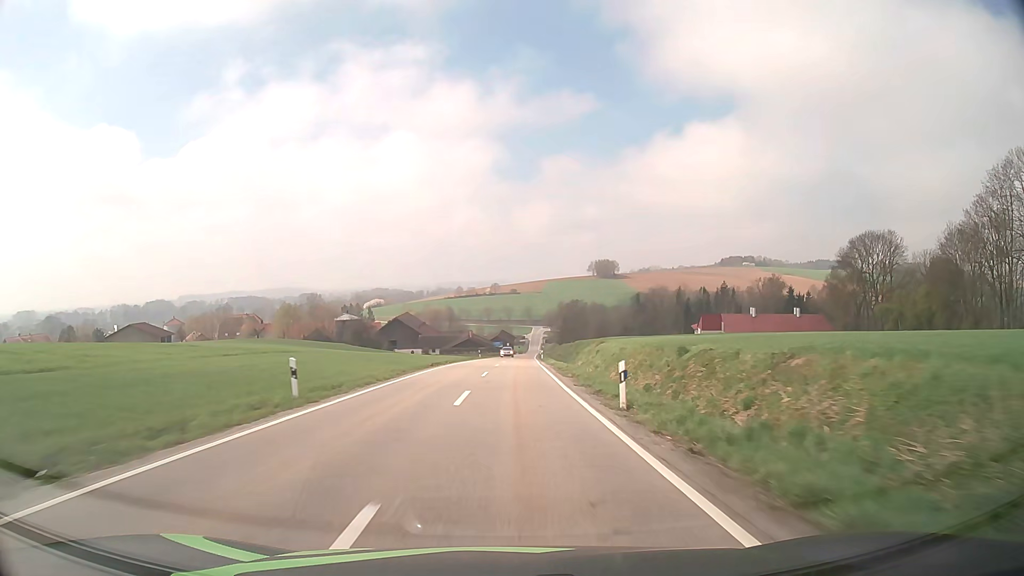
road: tertiary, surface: asphalt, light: Day
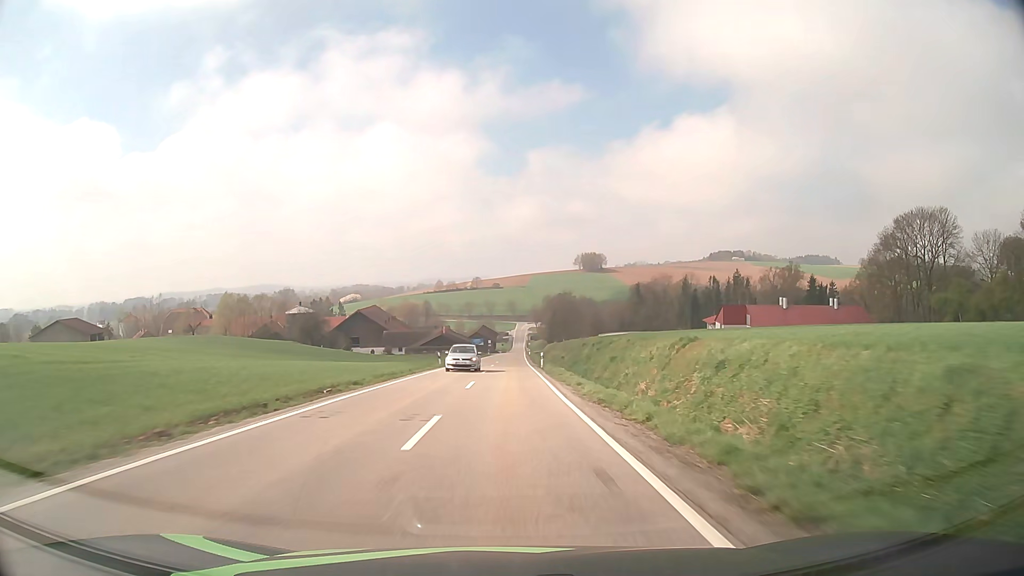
(+0.3, +30.4) m; +1°
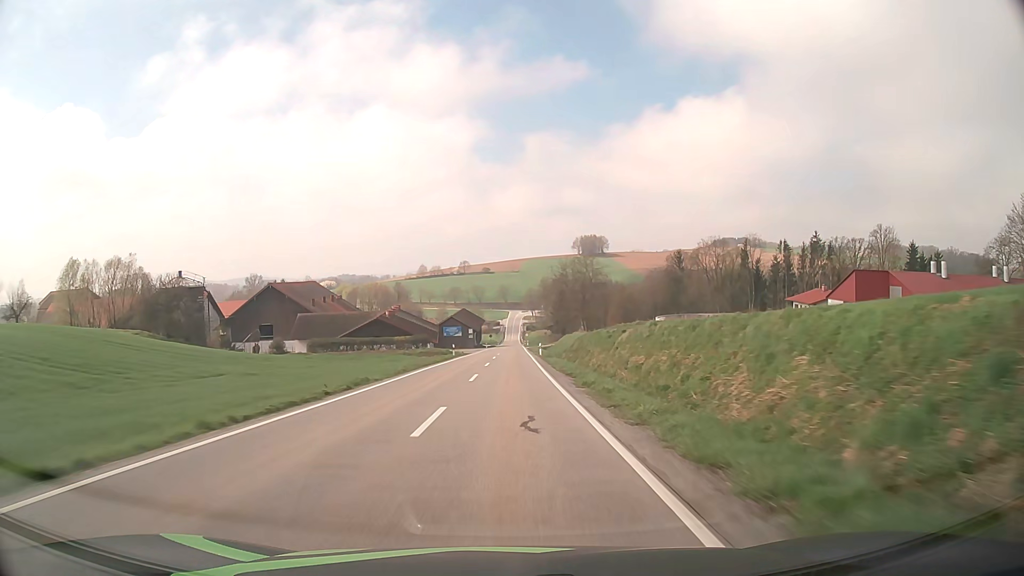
(+0.5, +61.3) m; +1°
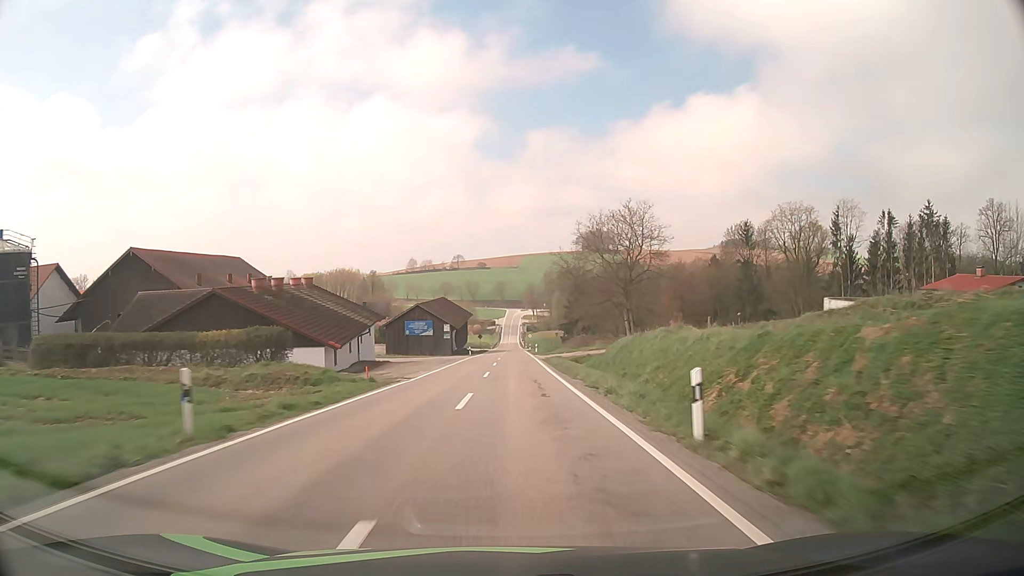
(+0.1, +45.7) m; 0°
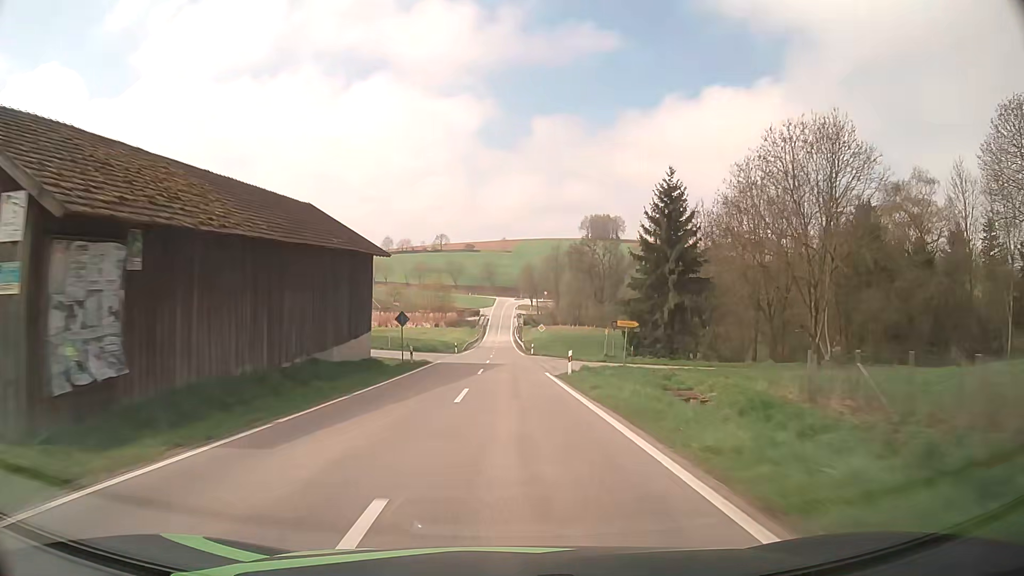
(+0.6, +73.9) m; +1°
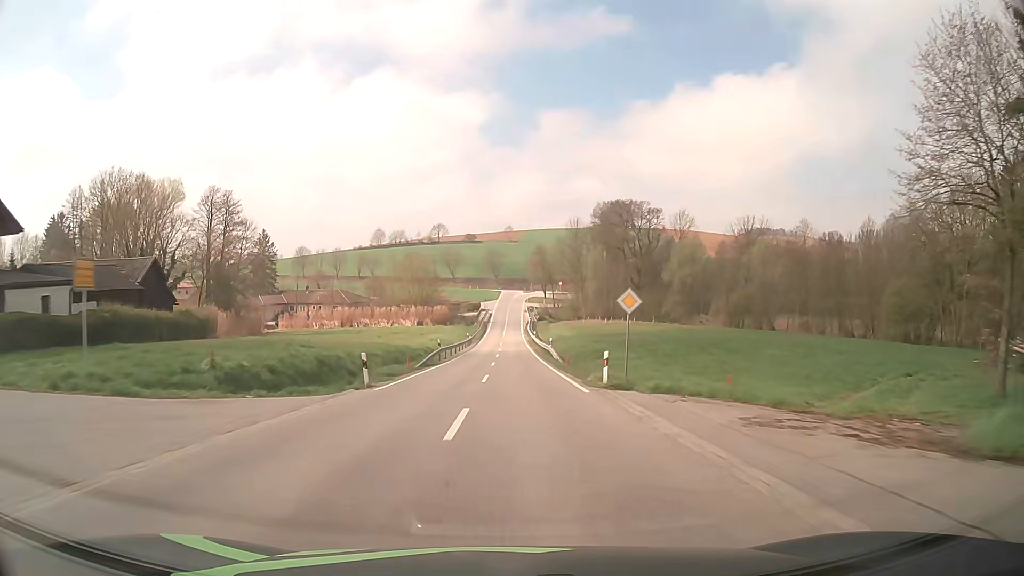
(-0.2, +42.7) m; 0°
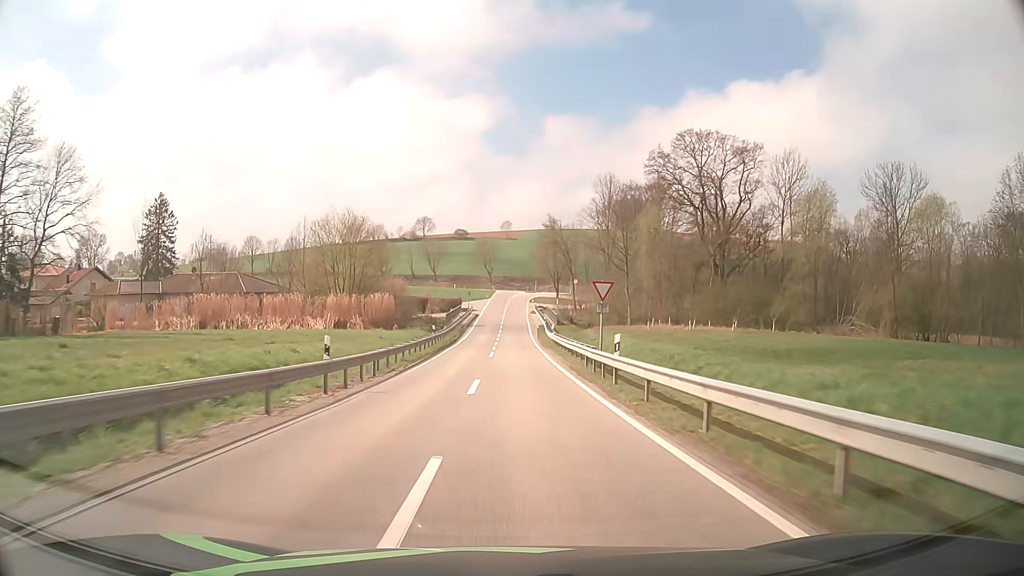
(-0.1, +54.9) m; 0°
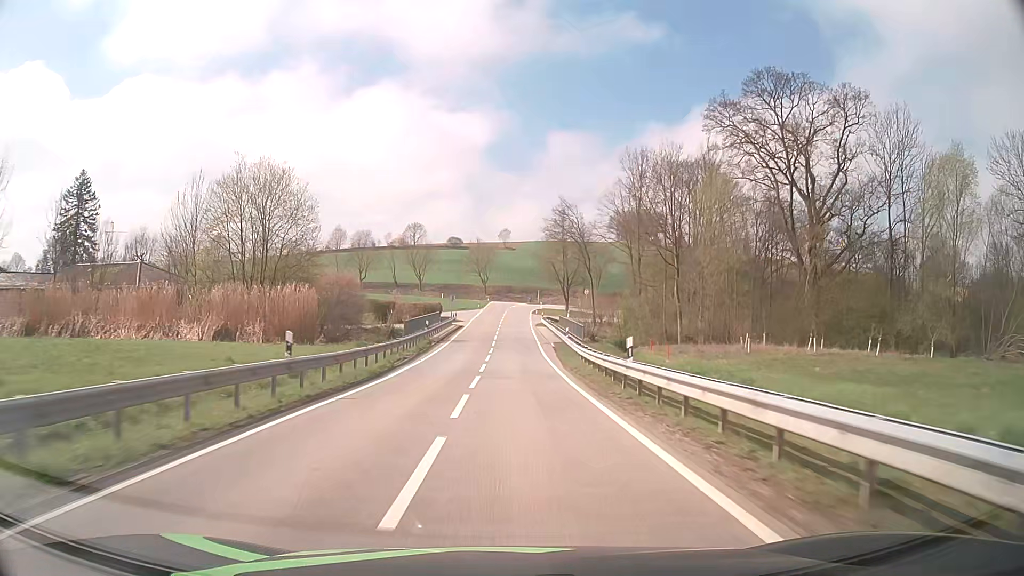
(+0.1, +26.3) m; 0°
(0, +10) (0, +20) (0, +30) (0, +40) (0, +50) (0, +60) (+1, +70) (+1, +80) (+1, +90) (+2, +100) m
